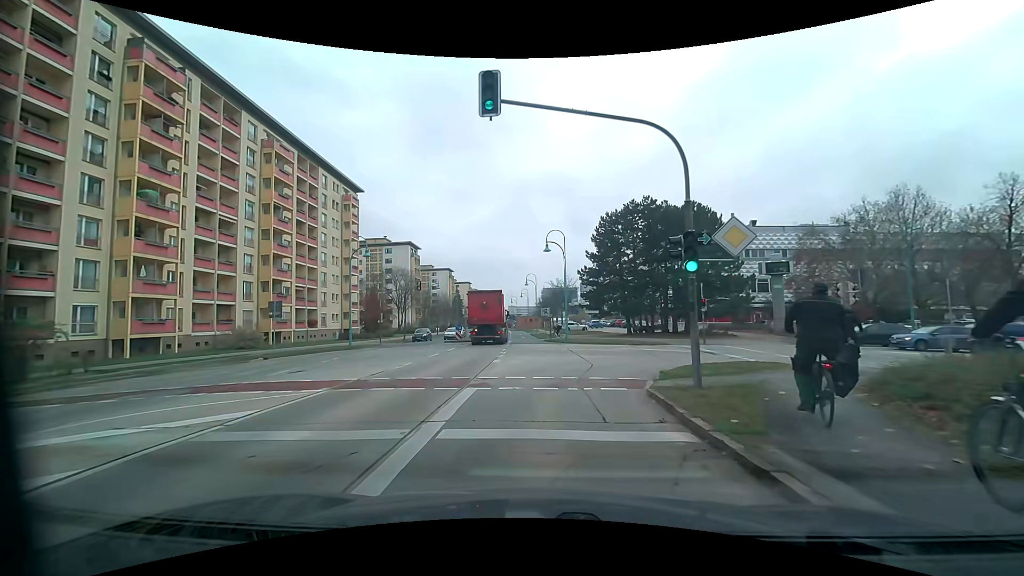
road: tertiary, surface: asphalt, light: Day
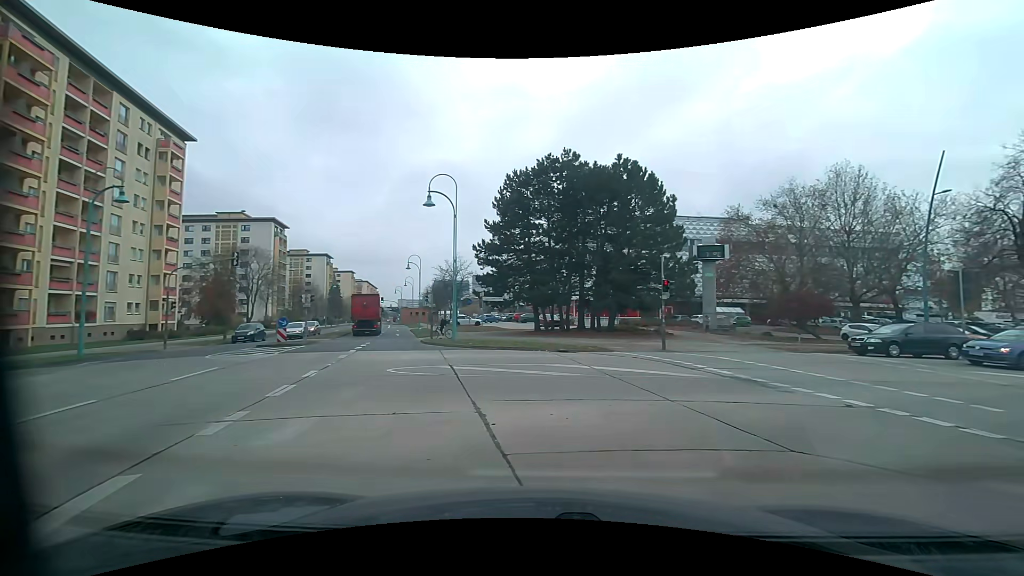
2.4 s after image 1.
(+0.6, +14.5) m; +12°
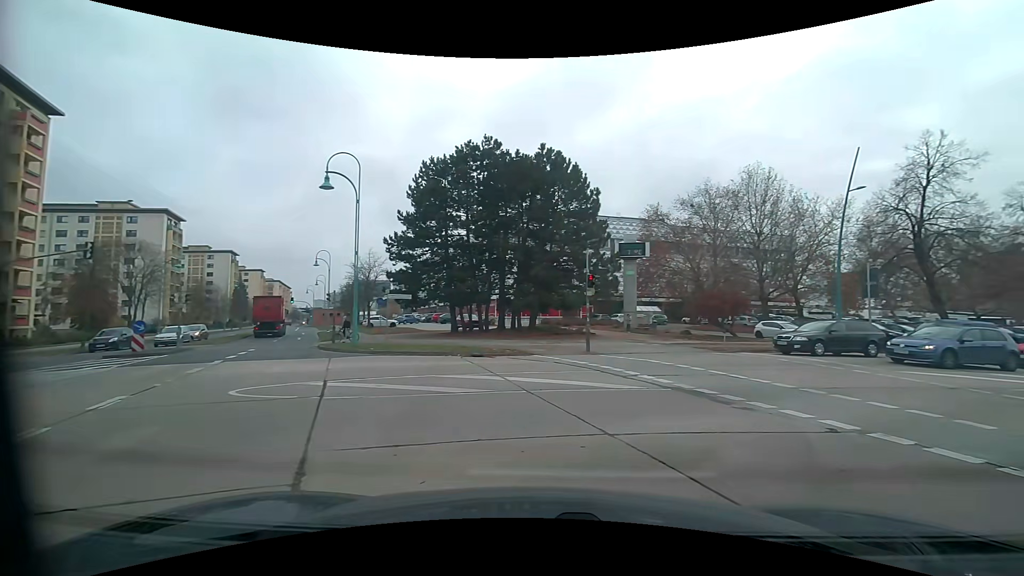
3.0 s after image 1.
(+0.3, +2.9) m; +9°
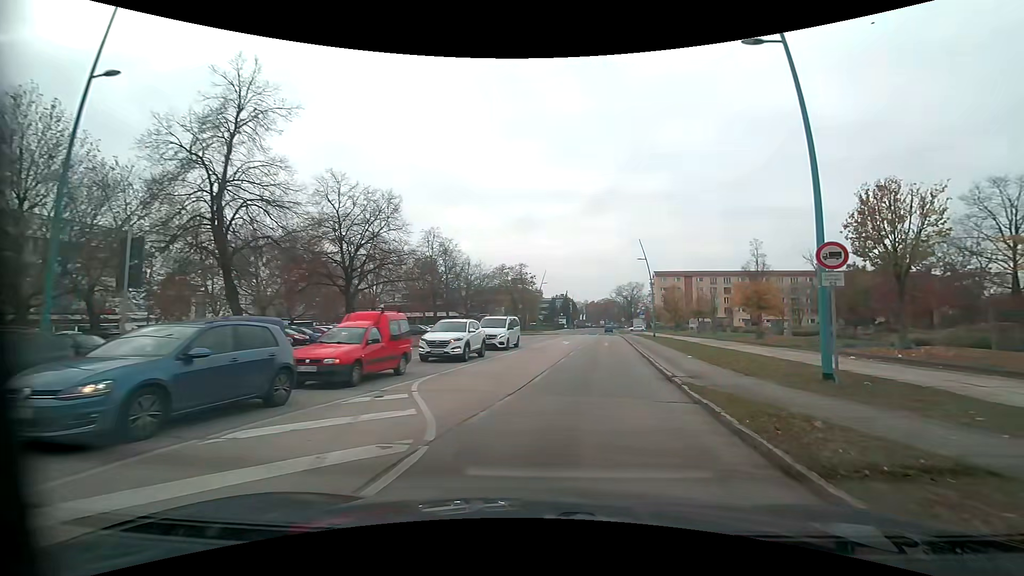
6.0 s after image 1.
(+8.6, +11.7) m; +66°
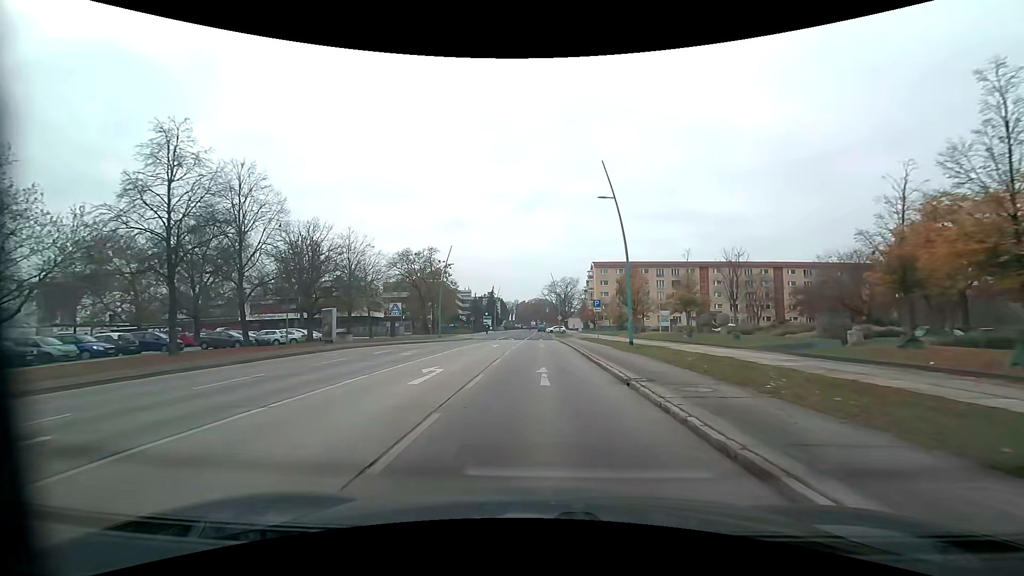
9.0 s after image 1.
(+3.3, +26.8) m; +8°
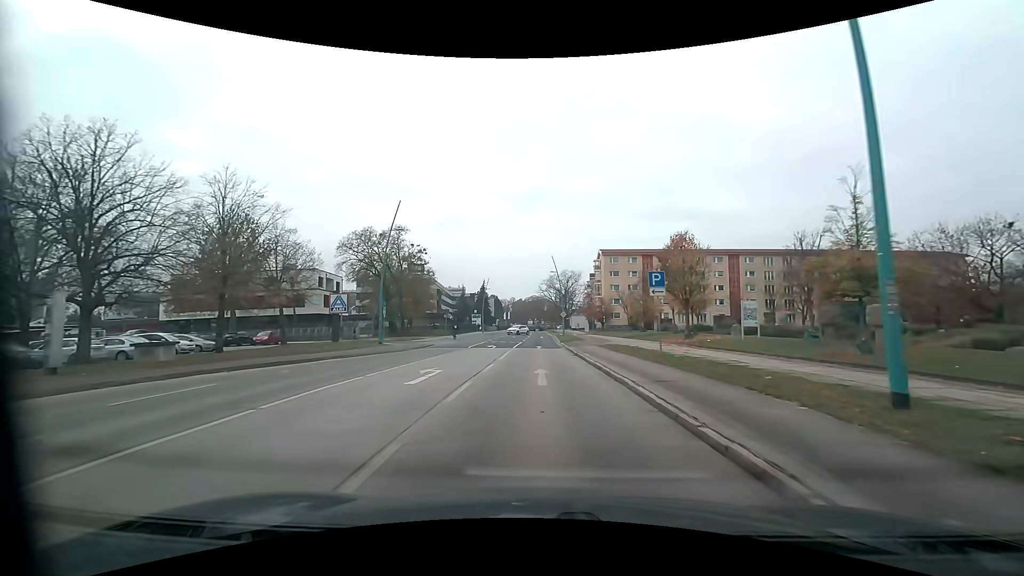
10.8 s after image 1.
(0.0, +20.3) m; 0°
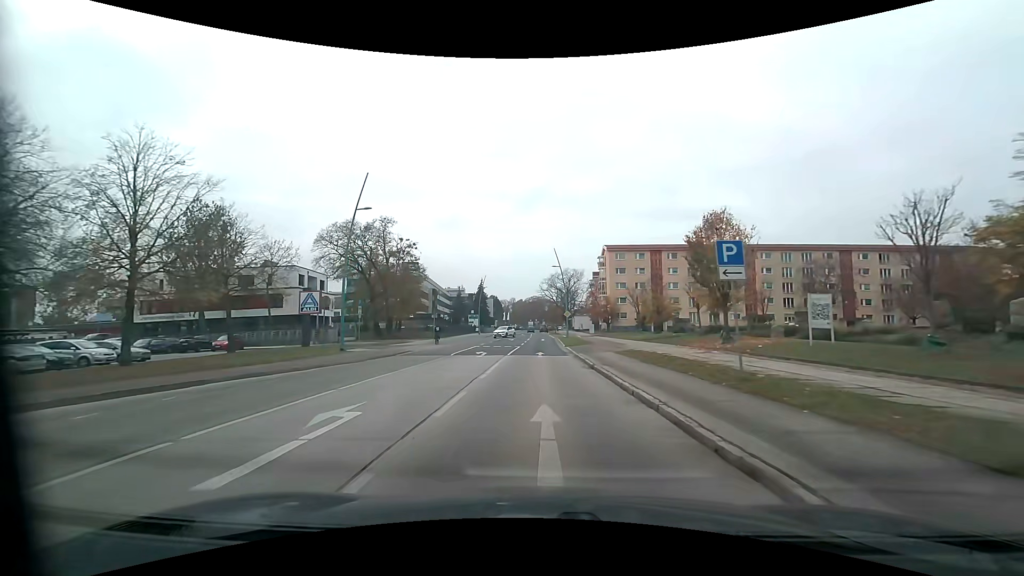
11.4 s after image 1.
(0.0, +7.0) m; 0°
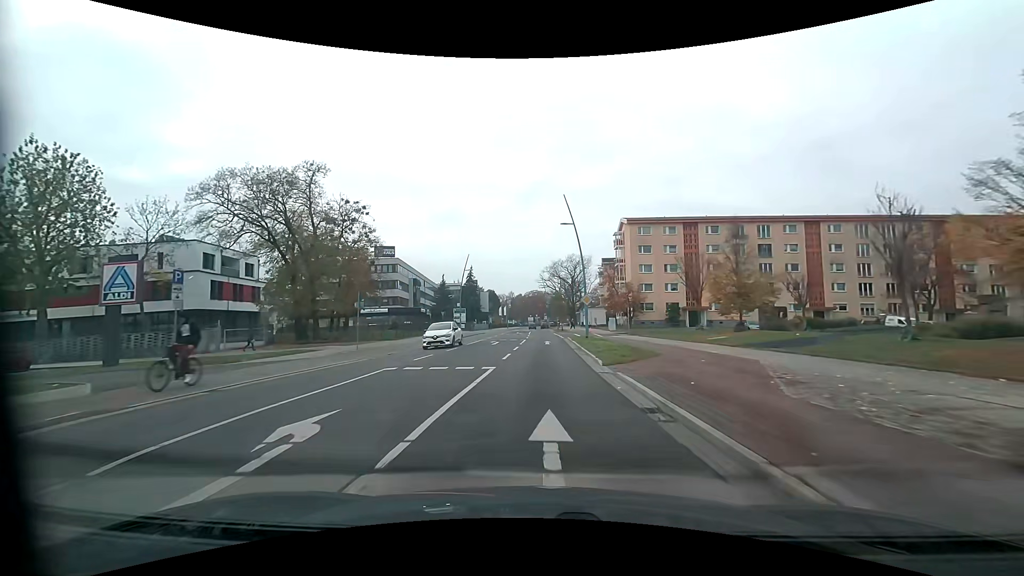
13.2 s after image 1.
(0.0, +21.6) m; 0°
(0, +10) (0, +20) (0, +30) (0, +40) (0, +50) (0, +60) (0, +70) (0, +80) (-1, +90) (-2, +100) m
